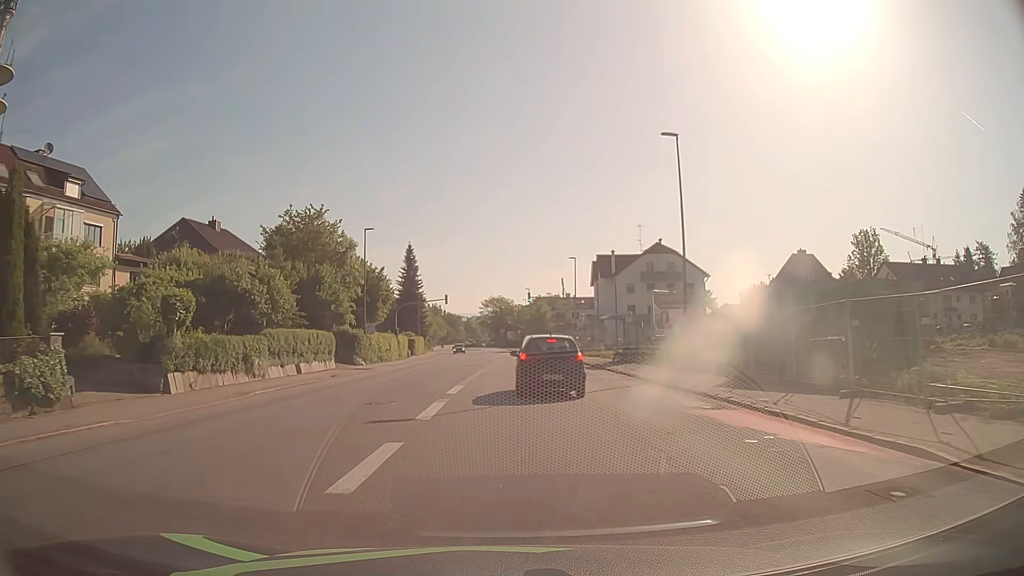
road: tertiary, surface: asphalt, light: Day
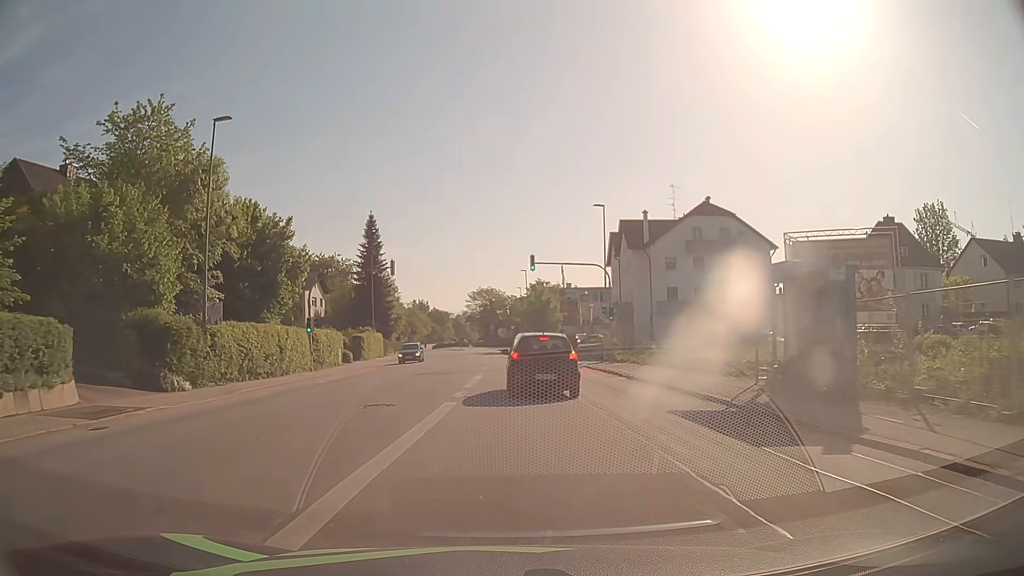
(+0.1, +26.7) m; +1°
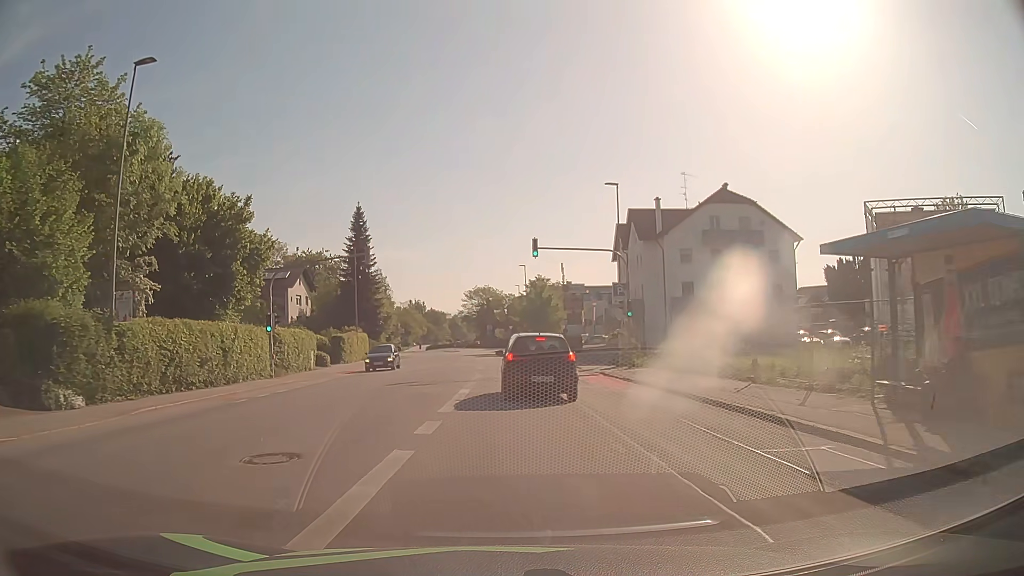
(0.0, +6.4) m; 0°
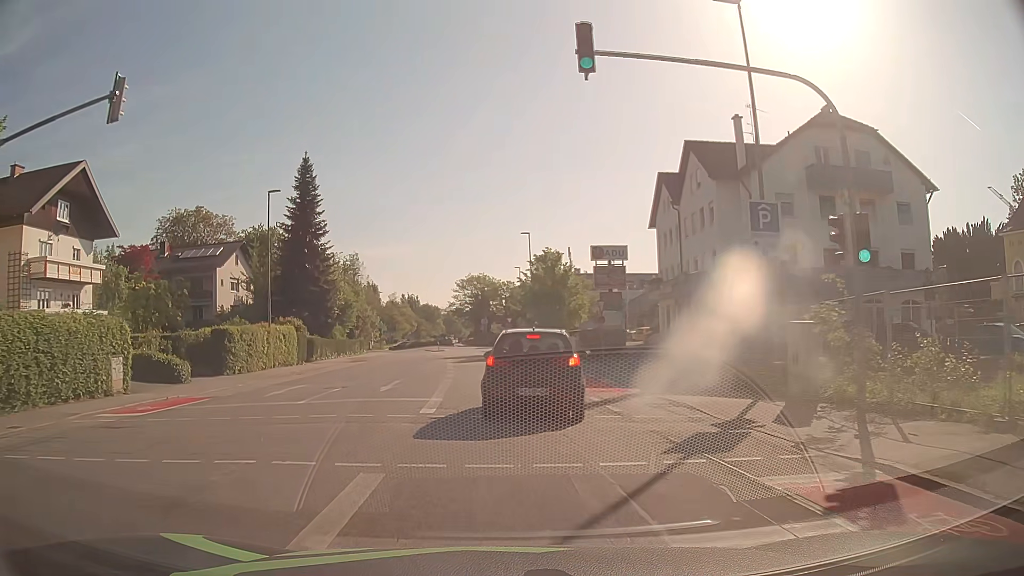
(+0.1, +21.6) m; 0°
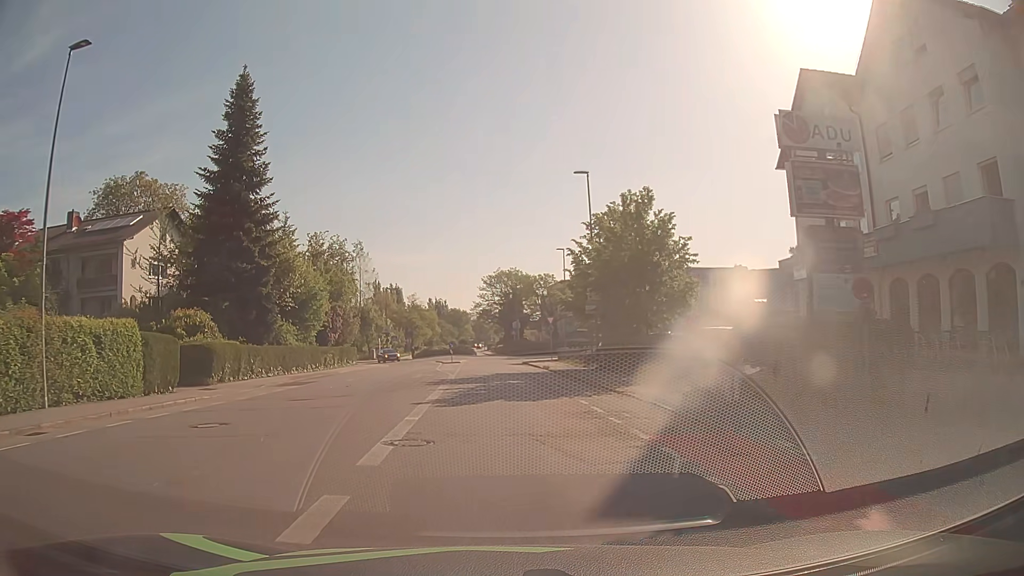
(-0.5, +23.2) m; -3°
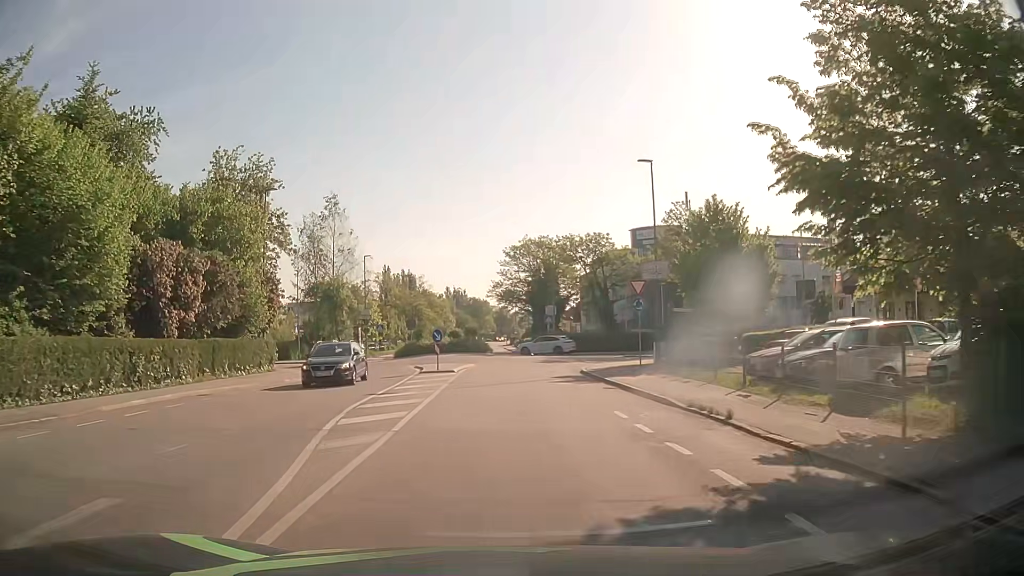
(-0.8, +29.9) m; -2°
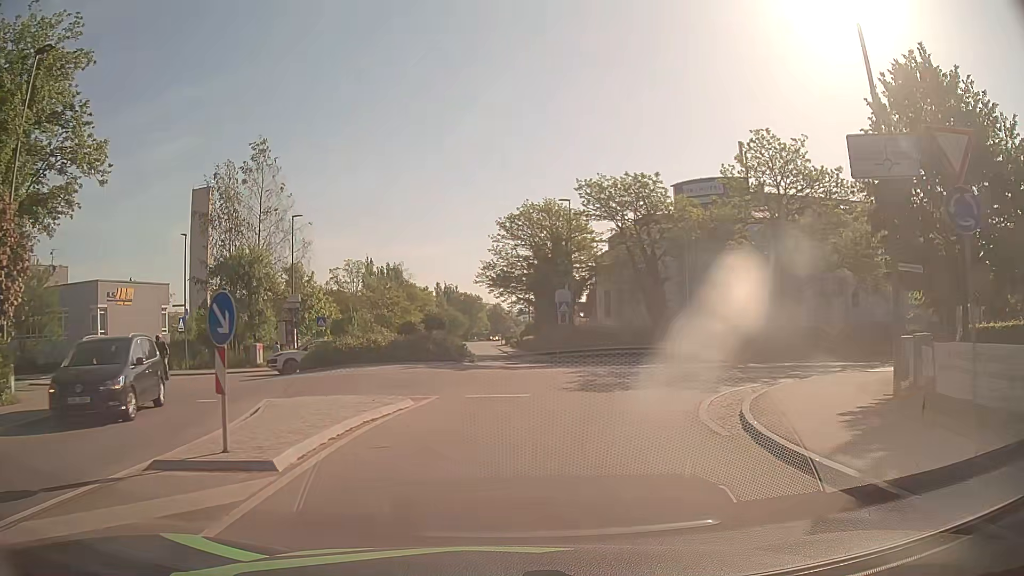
(+0.1, +21.8) m; 0°
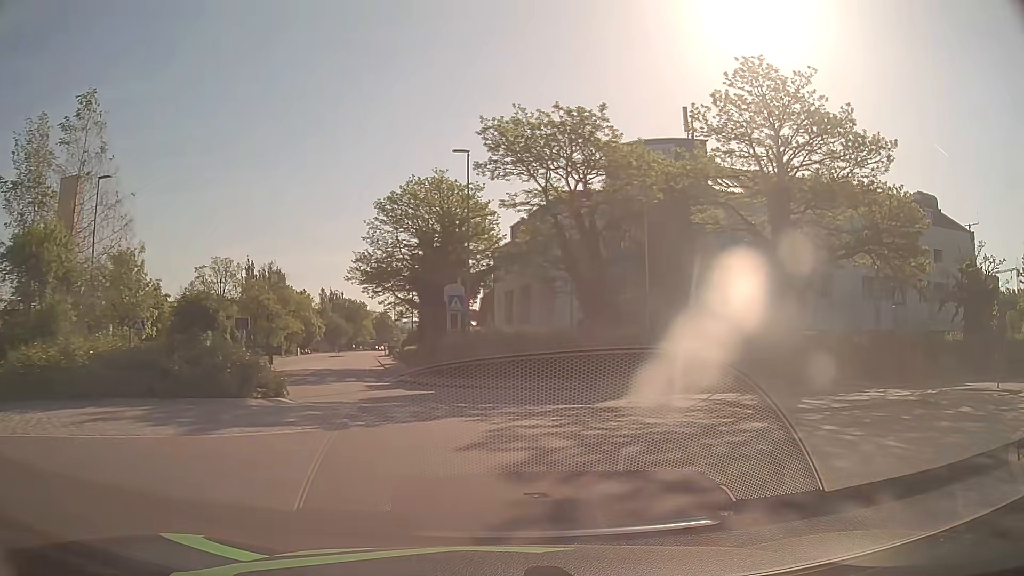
(+0.8, +13.3) m; +10°
(0, +10) (-2, +20) (-6, +29) (-9, +38) (-12, +48) (-14, +58) (-17, +67) (-19, +77) (-21, +87) (-23, +97) m
